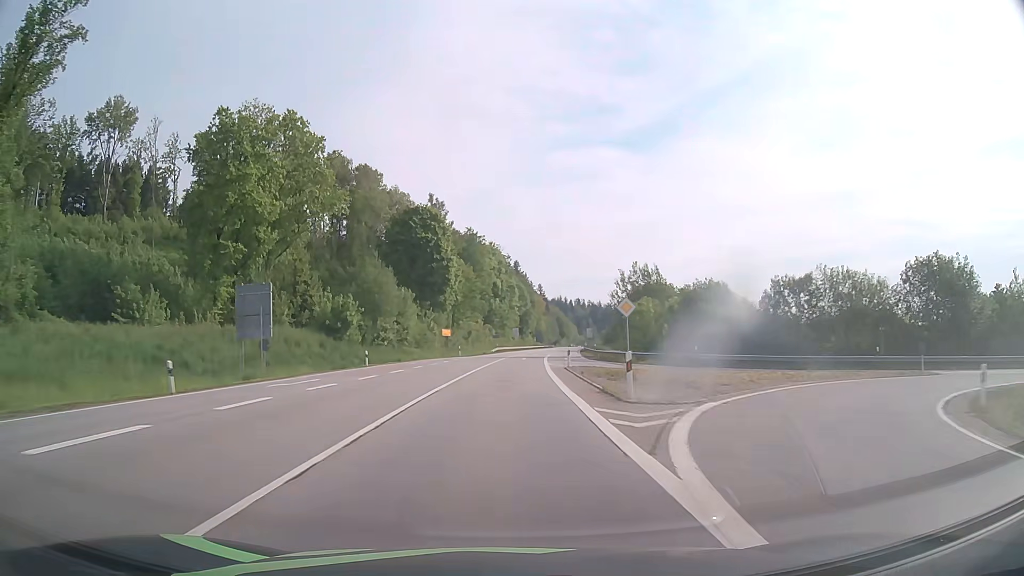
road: primary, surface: asphalt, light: Day
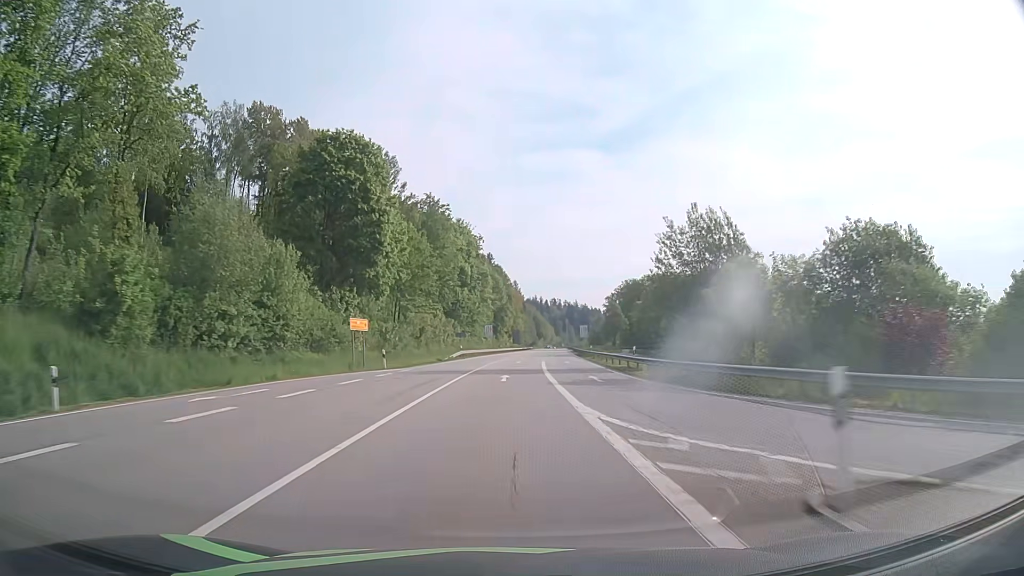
(+0.6, +31.9) m; +2°
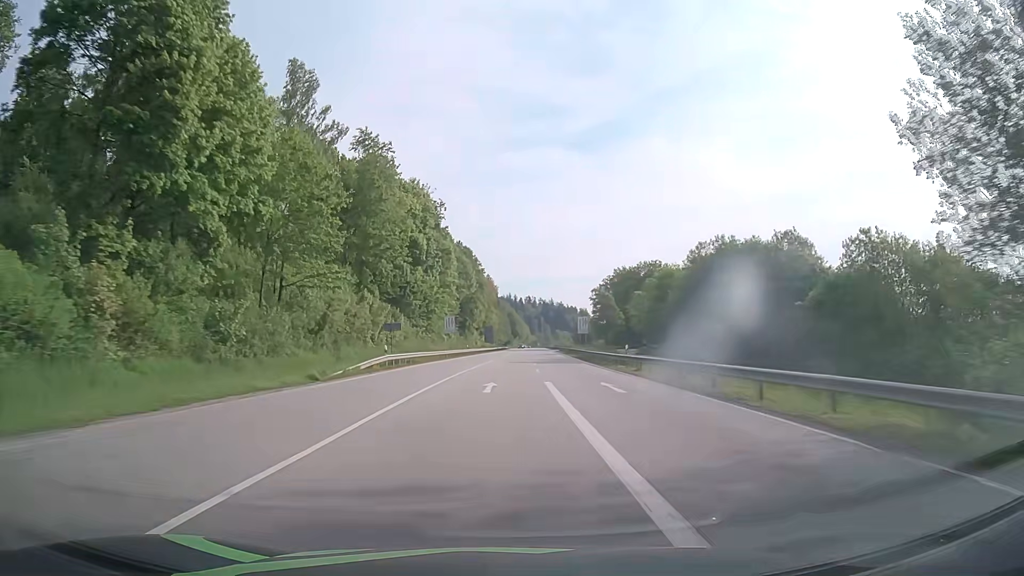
(+0.7, +31.9) m; +2°
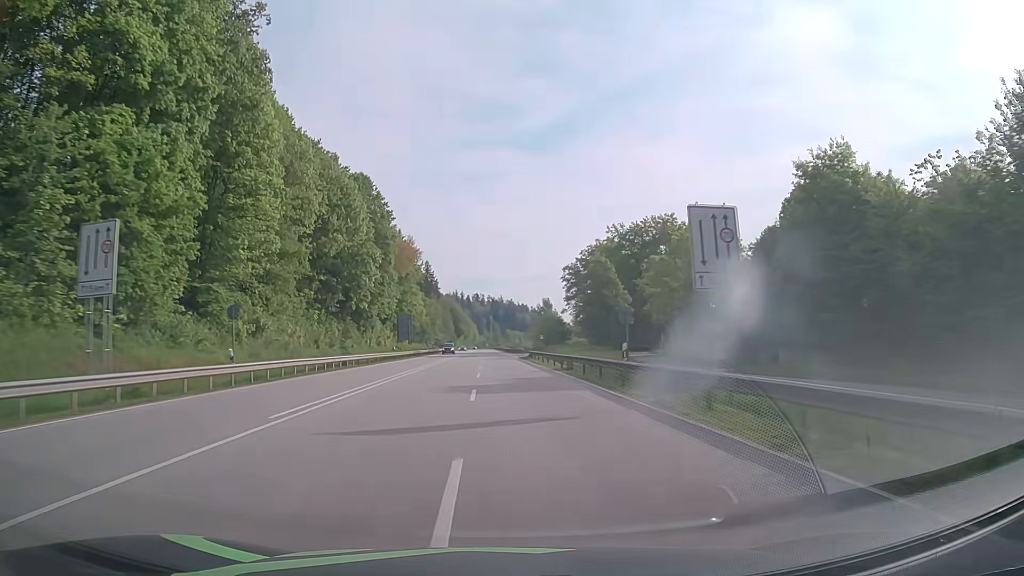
(+2.7, +63.6) m; +4°
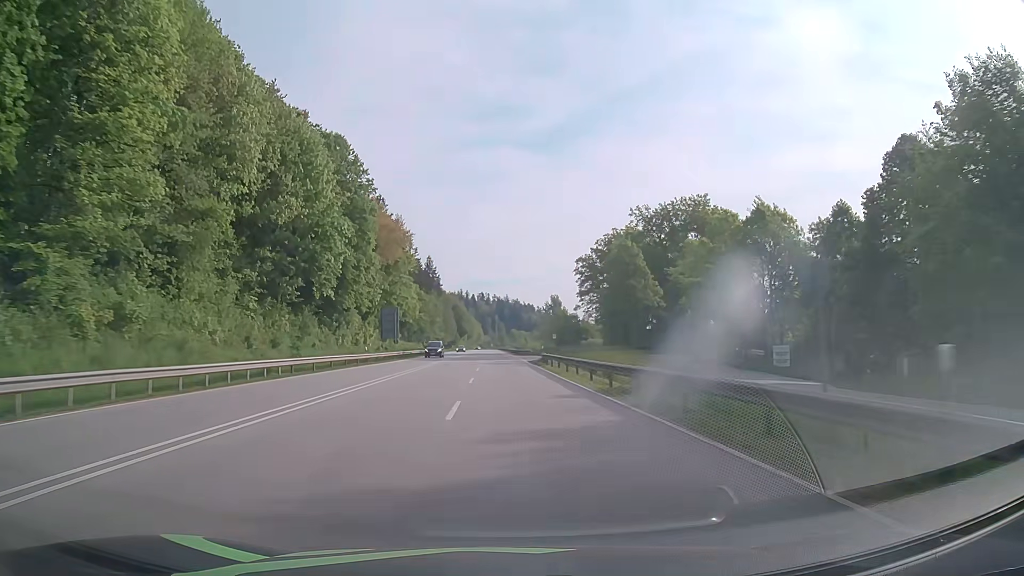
(0.0, +15.9) m; -1°
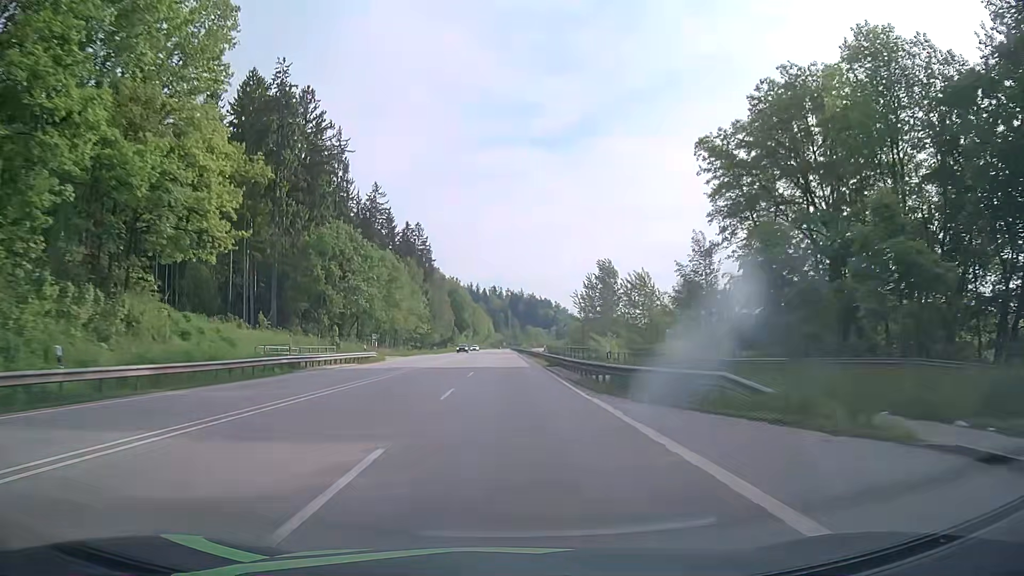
(-0.8, +79.5) m; -1°
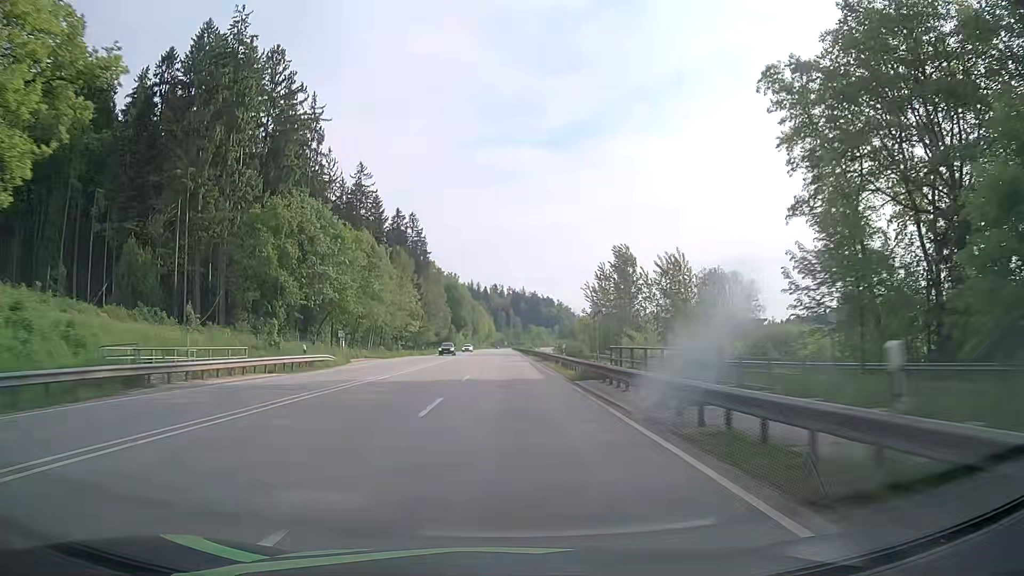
(+0.1, +15.9) m; 0°
